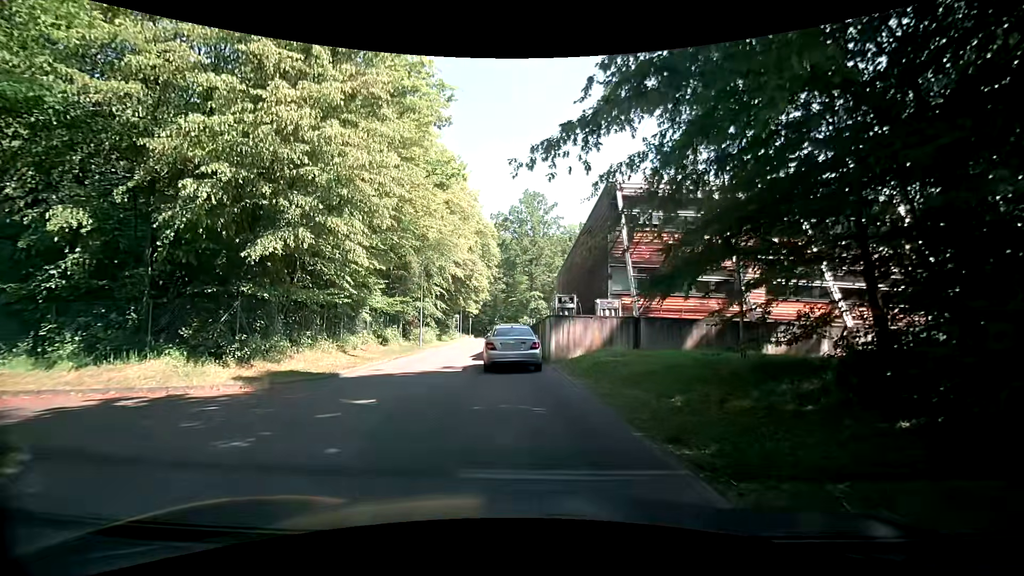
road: service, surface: asphalt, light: Day
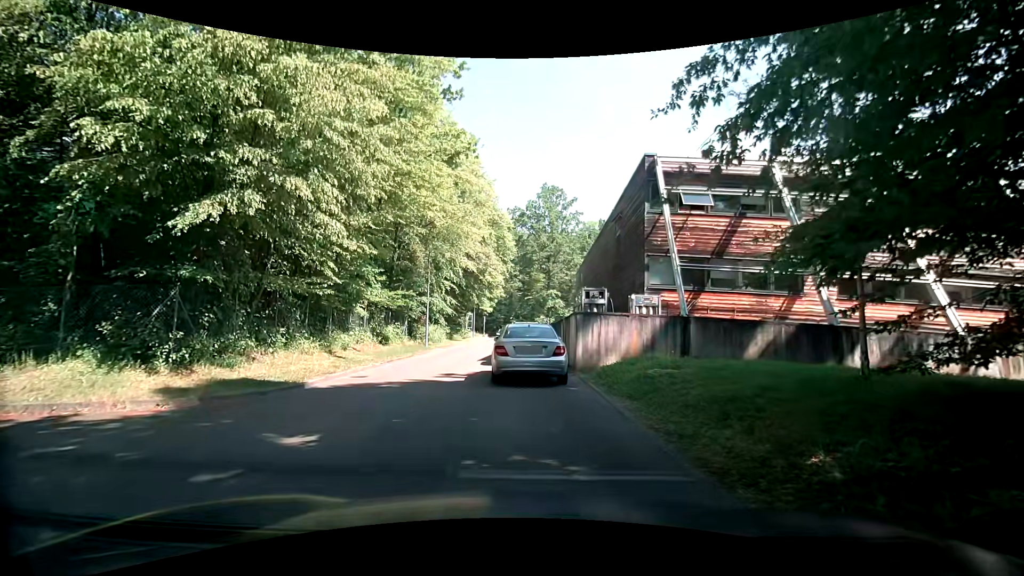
(-0.1, +3.3) m; -2°
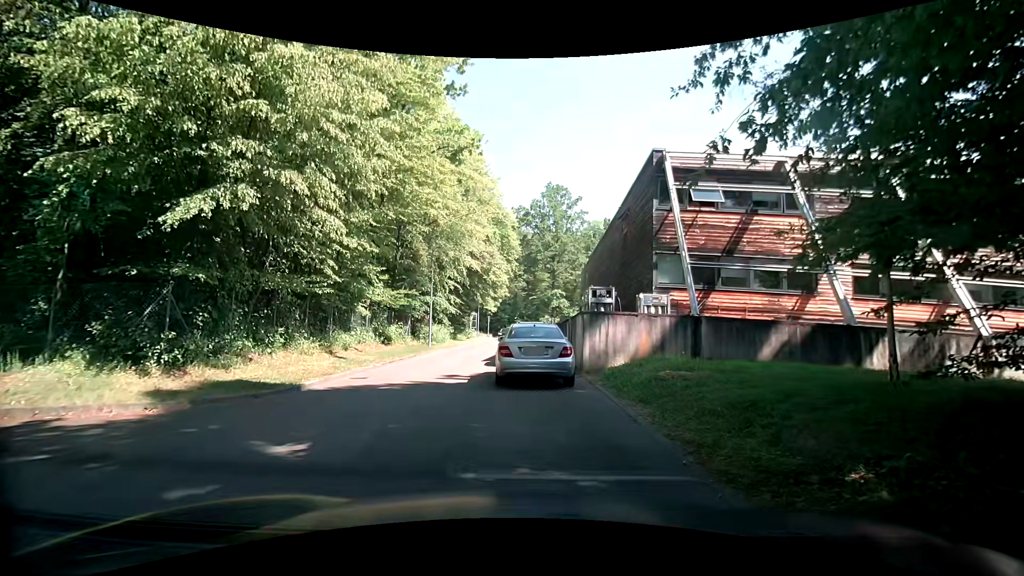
(0.0, +0.4) m; 0°
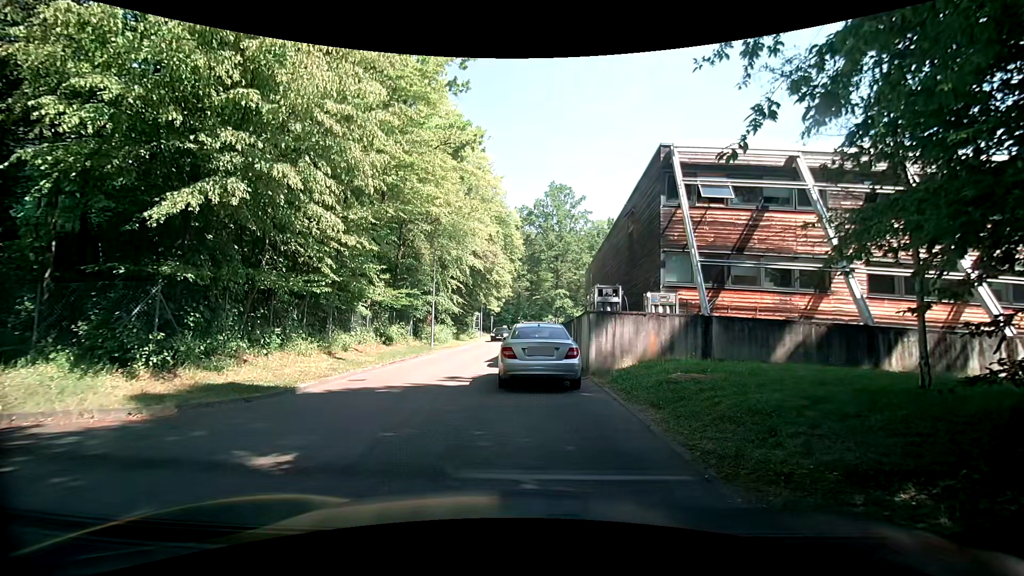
(0.0, +0.5) m; 0°
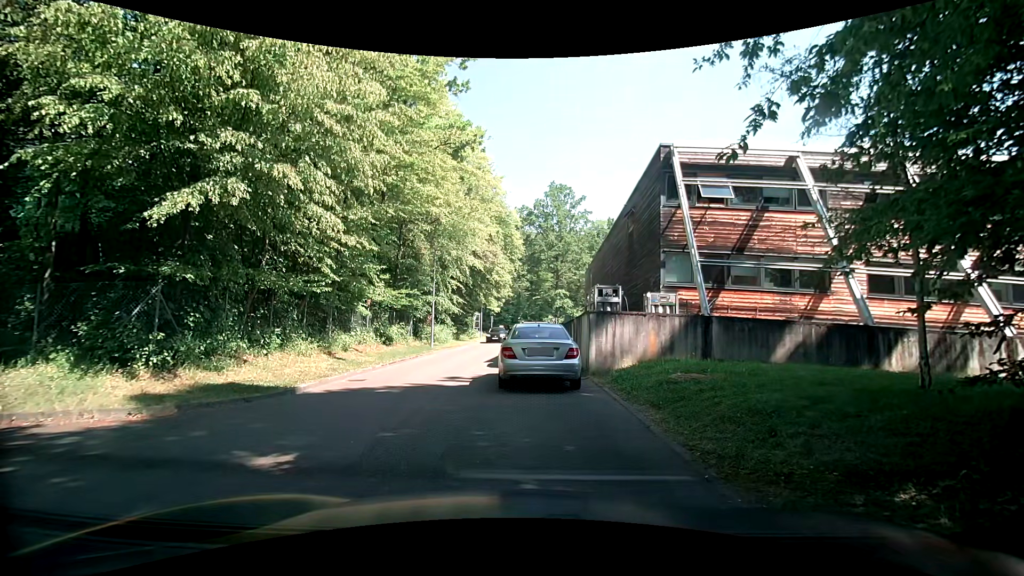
(0.0, 0.0) m; 0°
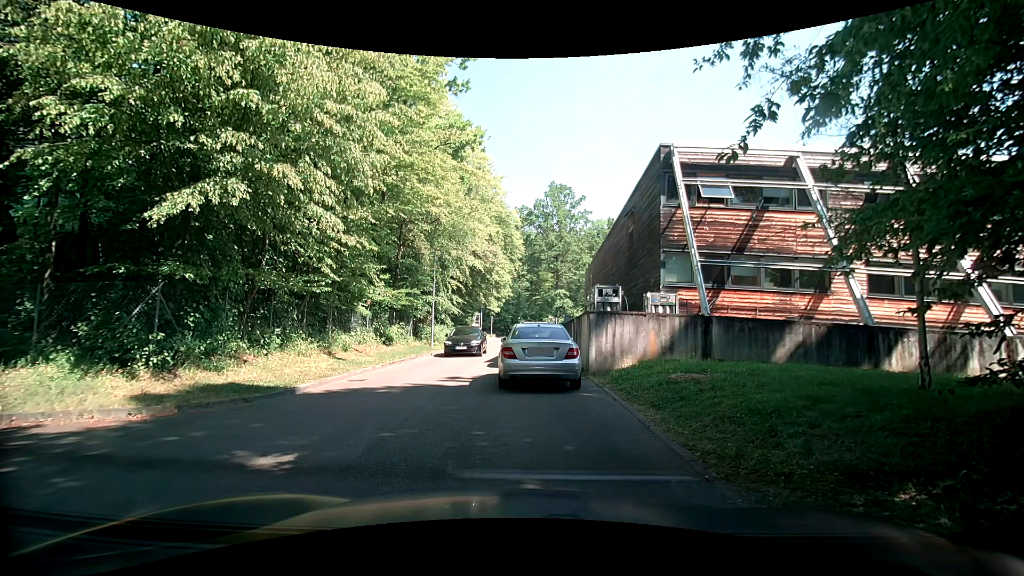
(0.0, 0.0) m; 0°
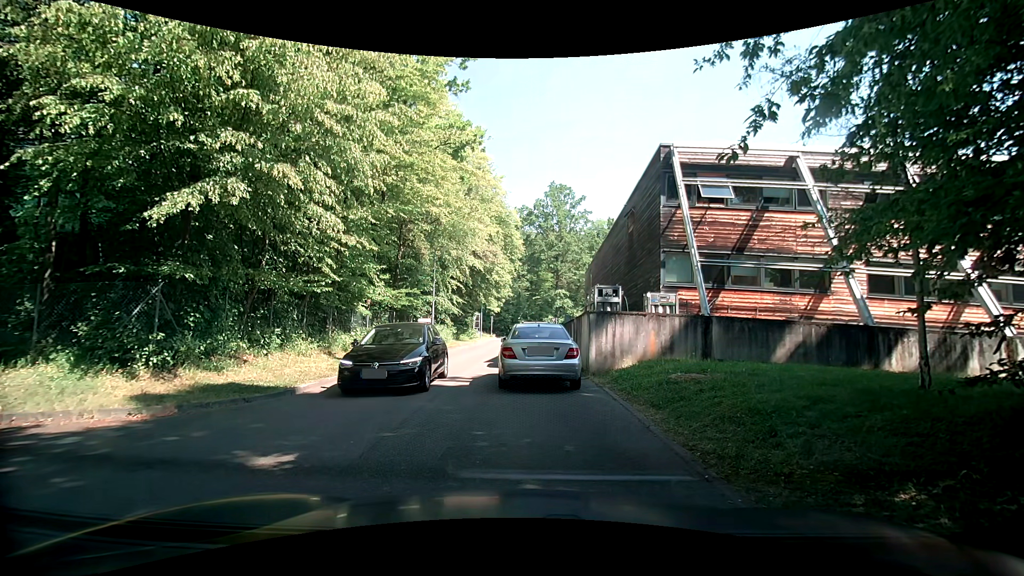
(0.0, 0.0) m; 0°
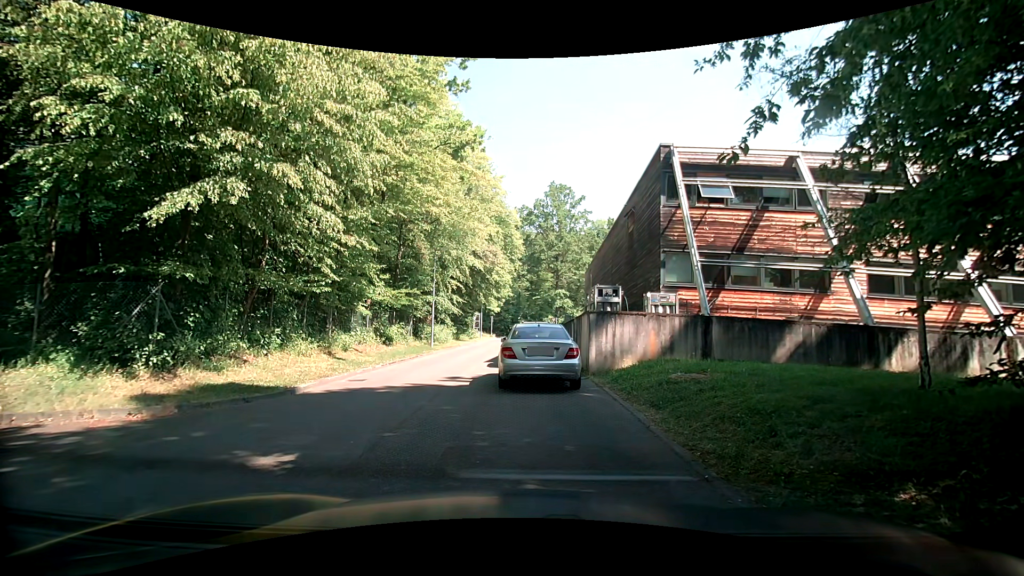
(0.0, 0.0) m; 0°
